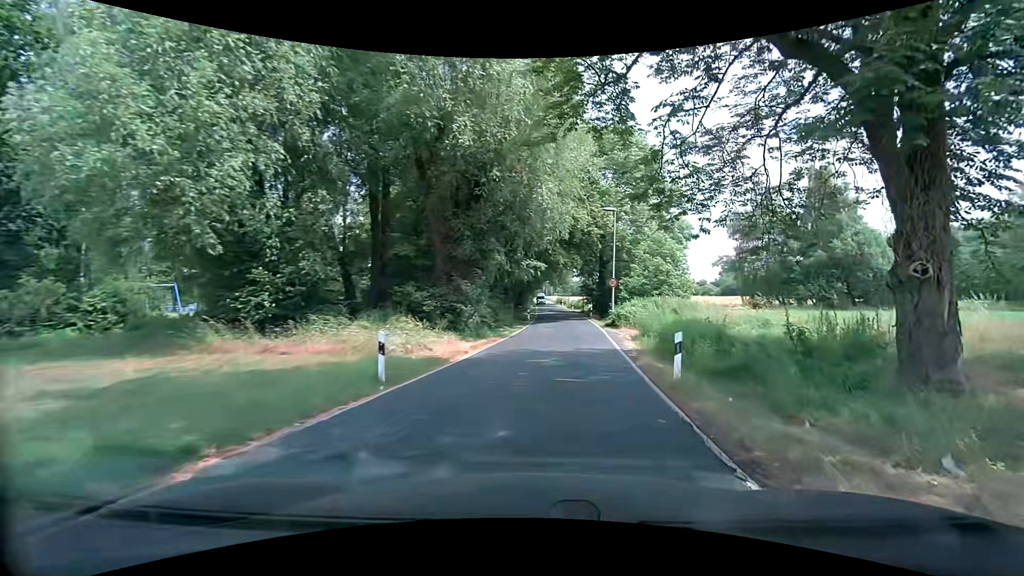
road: tertiary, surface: asphalt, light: Day
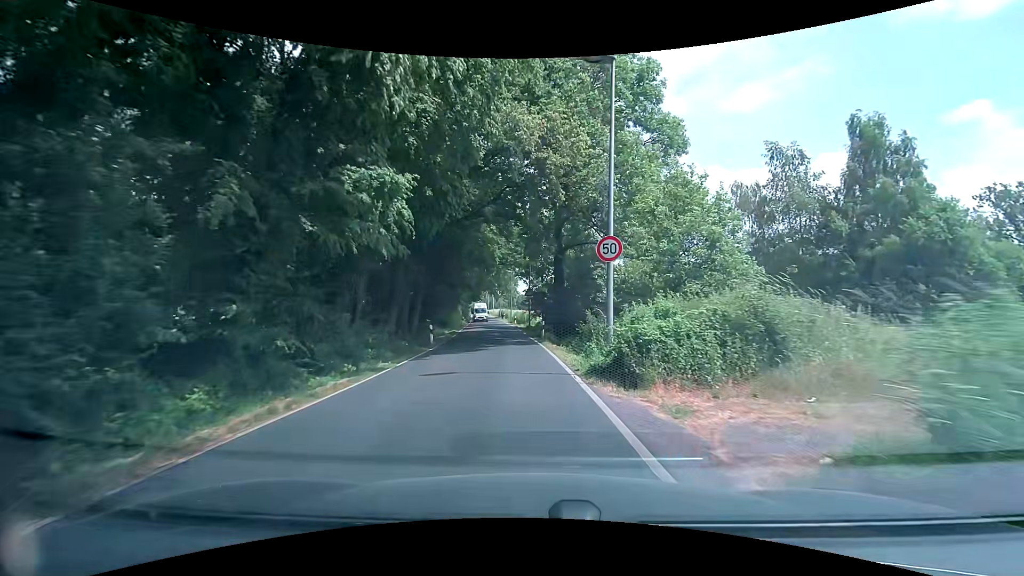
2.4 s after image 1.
(+2.0, +21.1) m; +6°
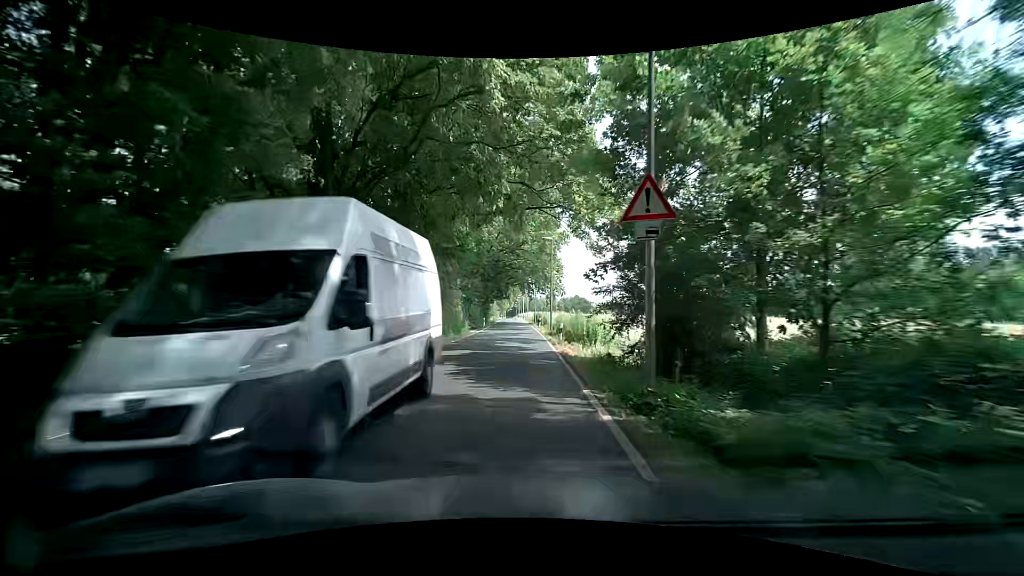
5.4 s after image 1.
(-1.1, +32.8) m; -4°
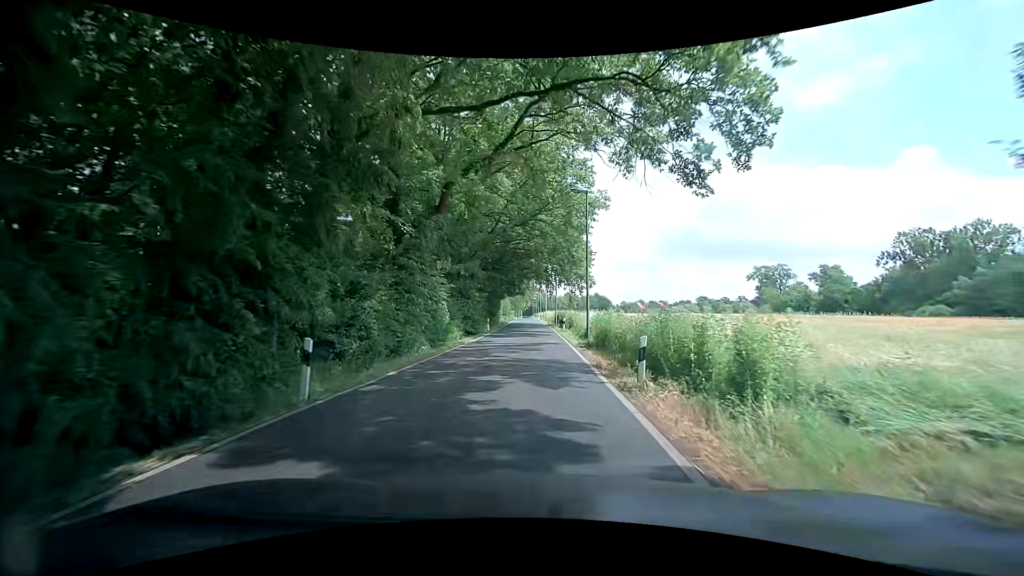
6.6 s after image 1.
(-0.5, +14.4) m; -1°
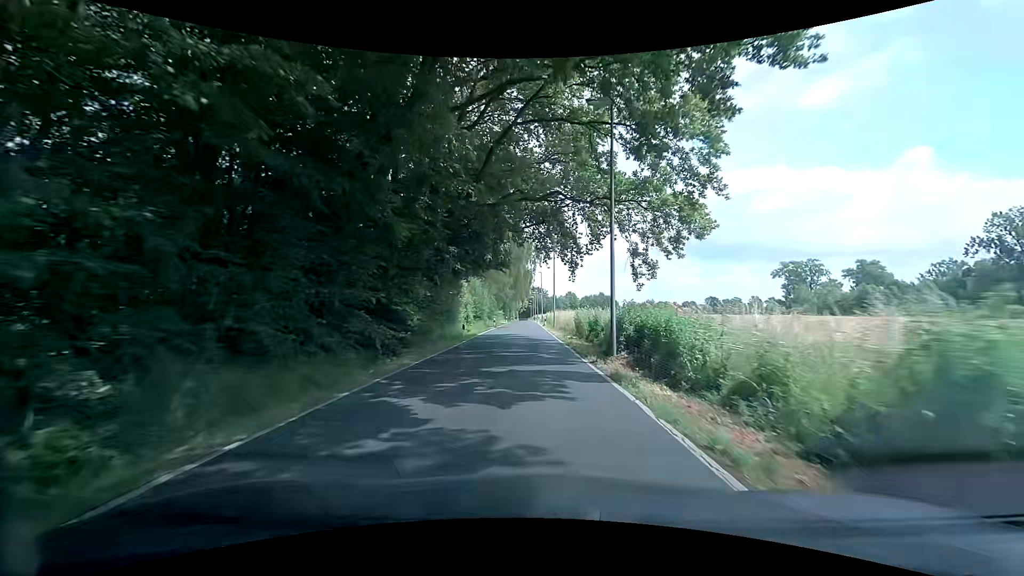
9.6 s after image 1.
(-0.8, +38.1) m; -1°
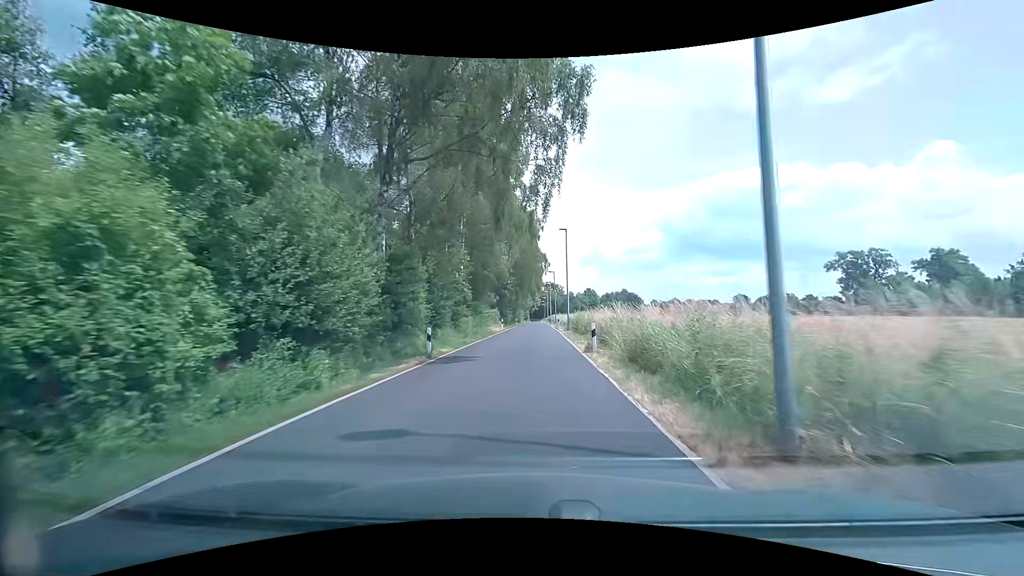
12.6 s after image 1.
(-0.4, +38.1) m; -1°
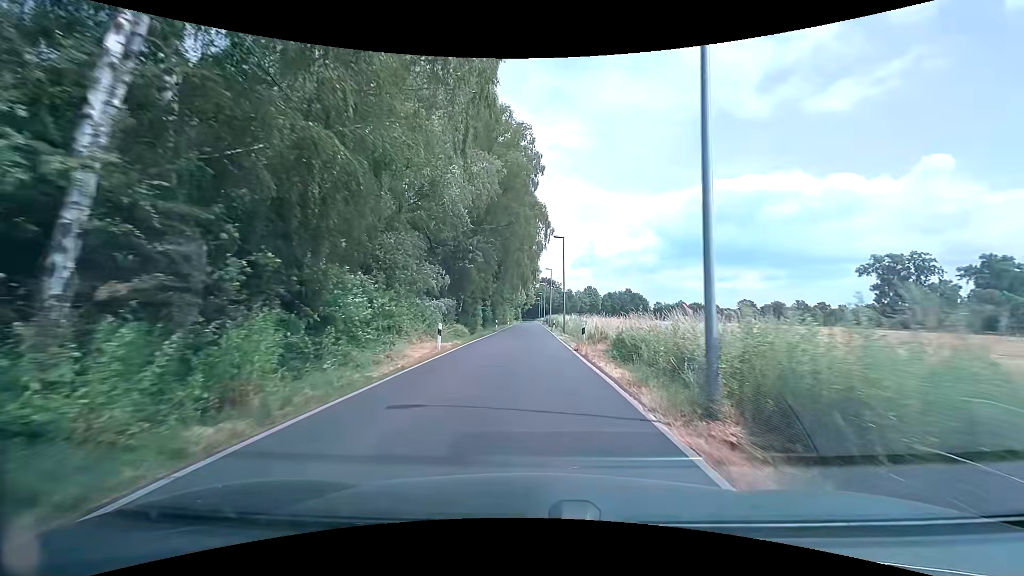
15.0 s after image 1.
(0.0, +30.4) m; 0°
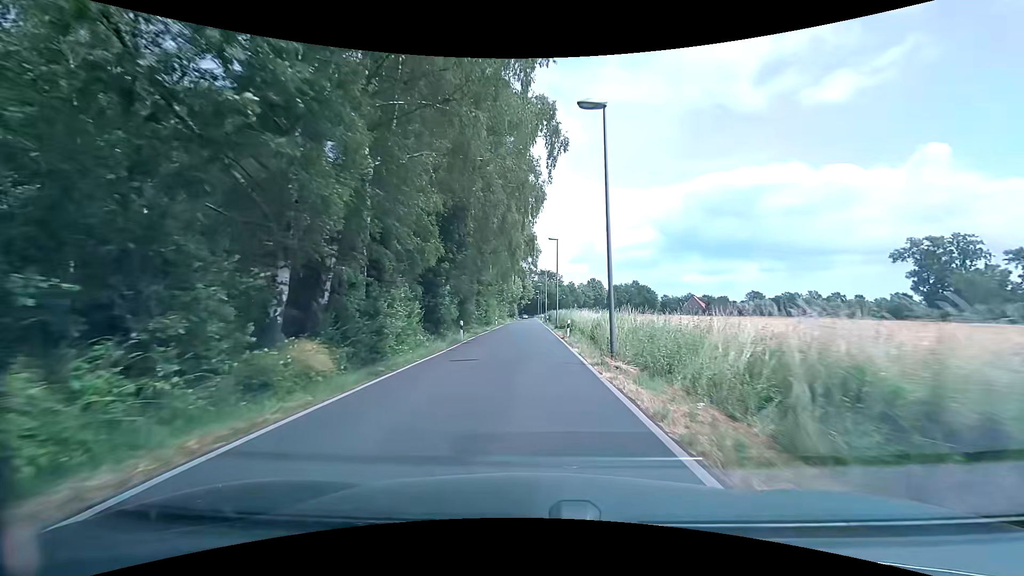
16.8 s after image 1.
(+0.4, +22.9) m; +1°
